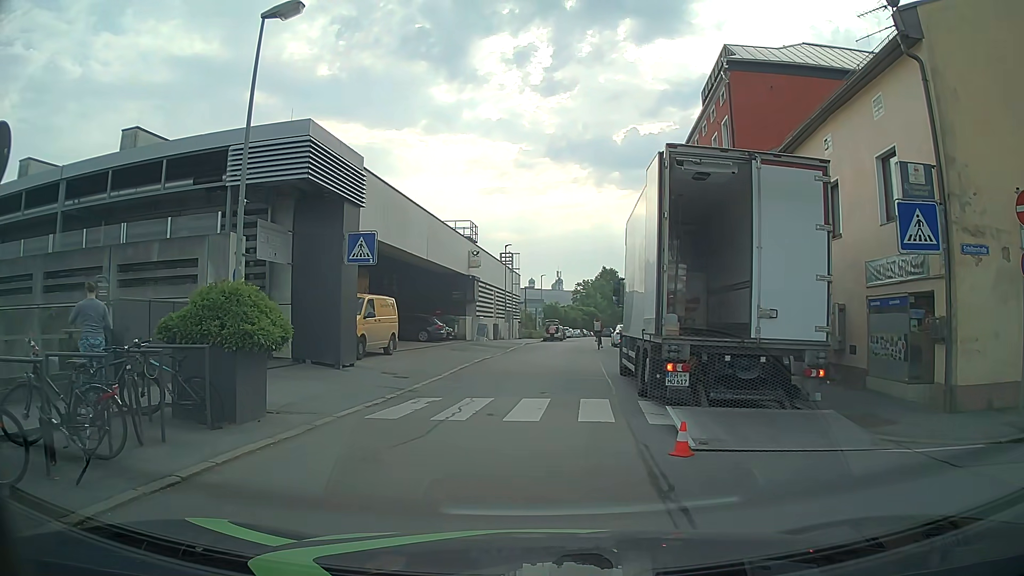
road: residential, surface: asphalt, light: Day
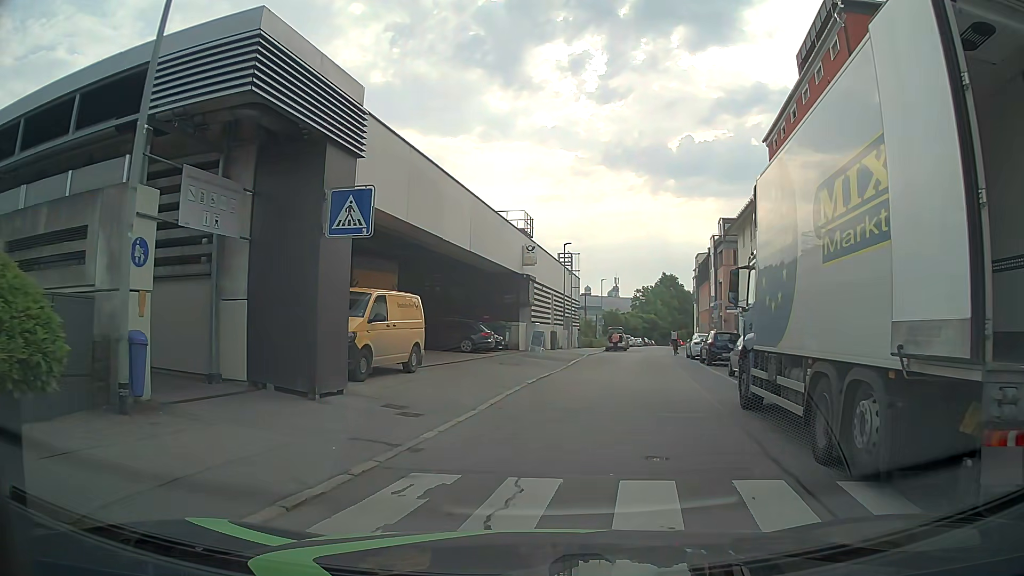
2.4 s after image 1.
(-0.2, +6.5) m; -3°
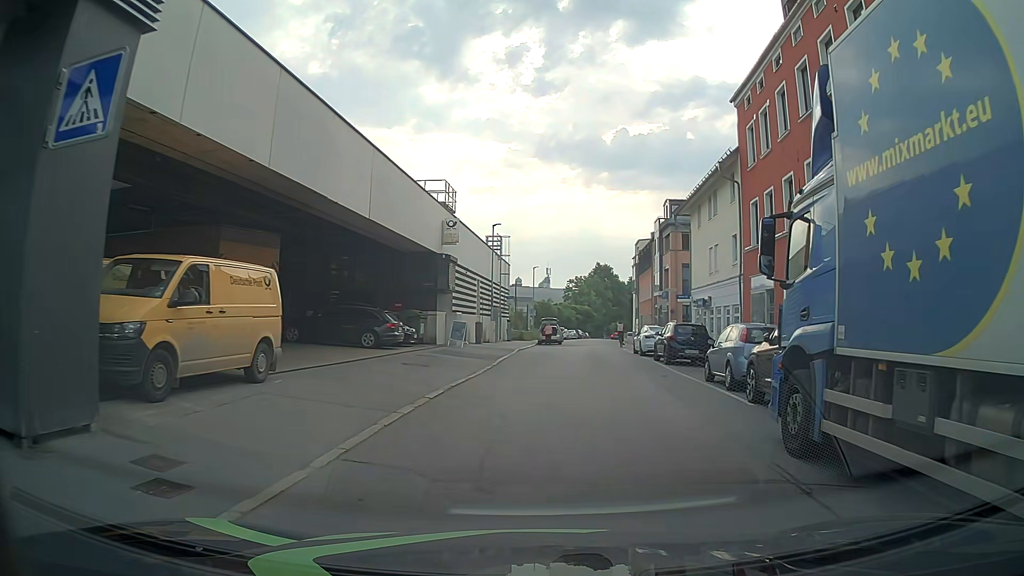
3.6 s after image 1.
(+0.1, +5.8) m; +4°
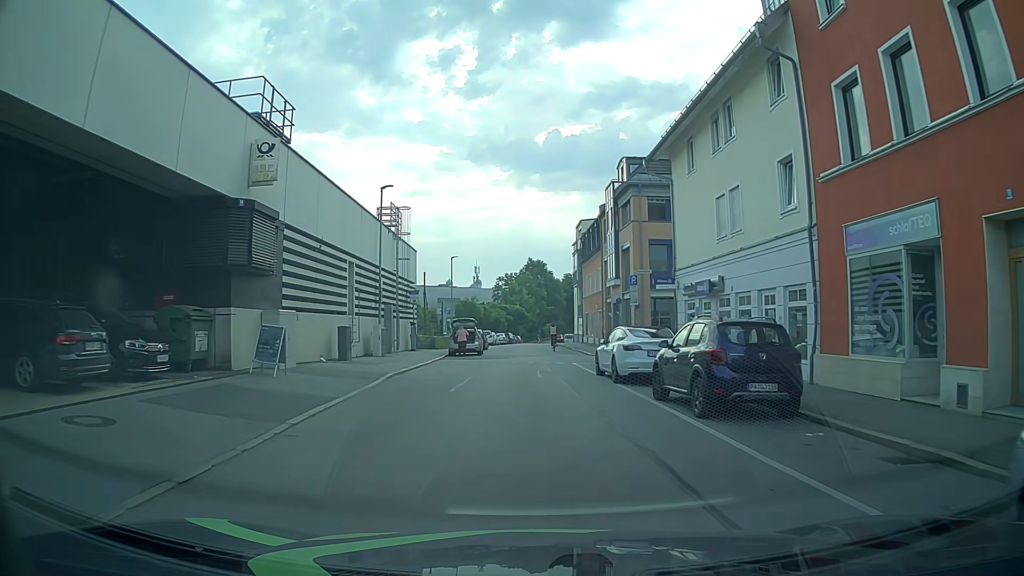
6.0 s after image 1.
(+1.2, +14.4) m; +7°
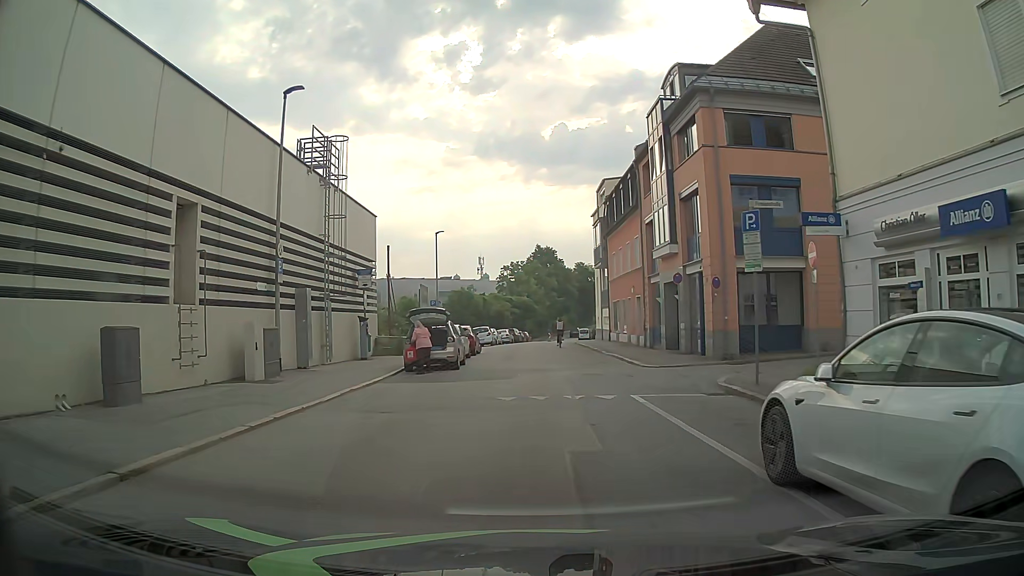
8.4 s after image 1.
(-0.2, +14.1) m; -2°
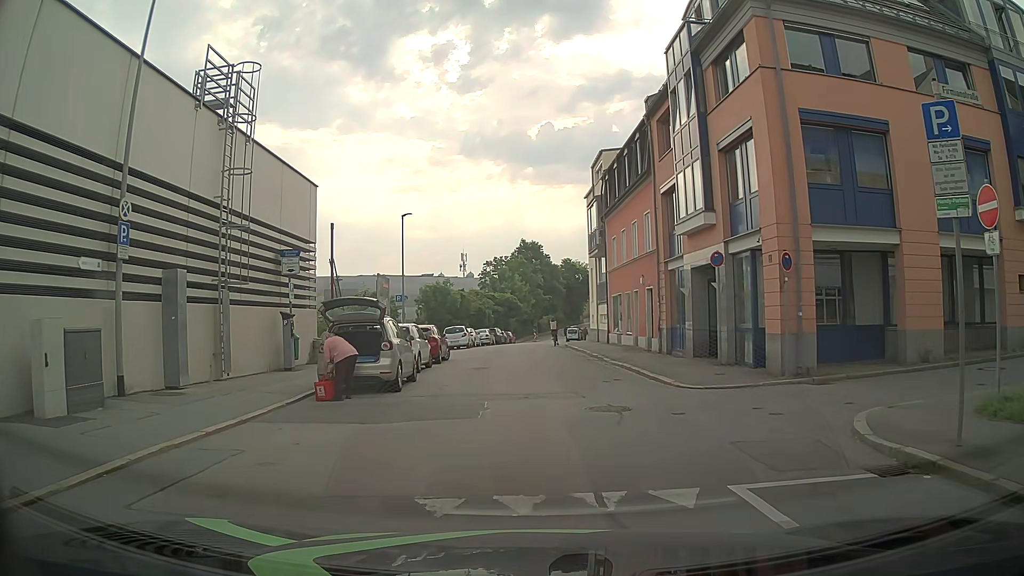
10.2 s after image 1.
(+0.1, +7.1) m; +1°
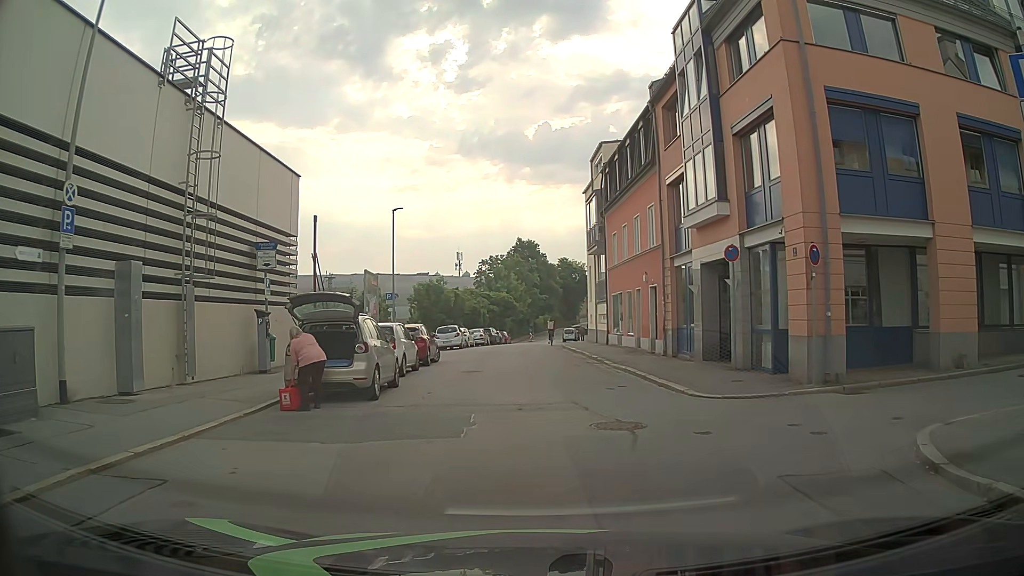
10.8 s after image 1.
(0.0, +1.6) m; +1°
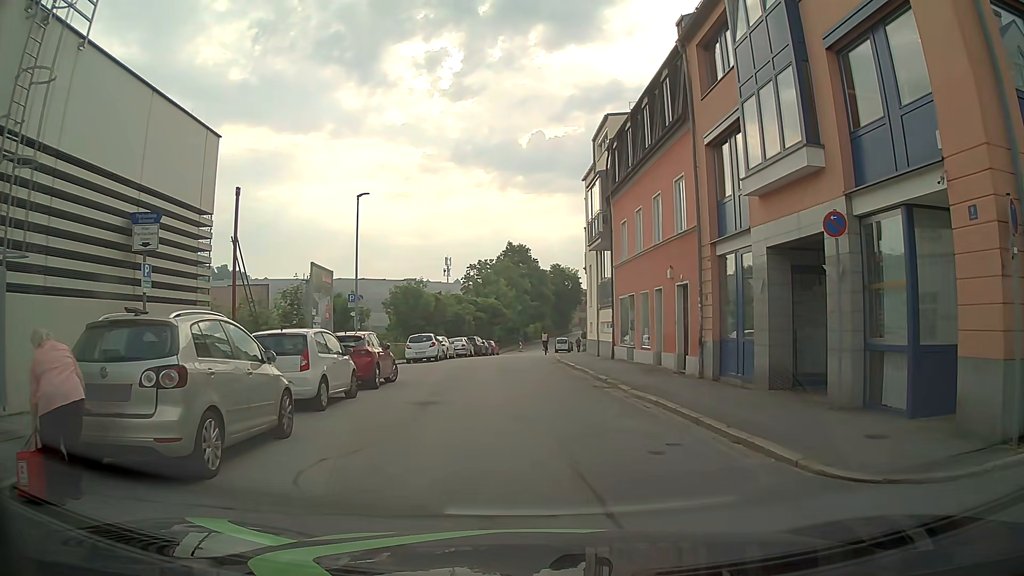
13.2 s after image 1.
(0.0, +6.5) m; +2°
